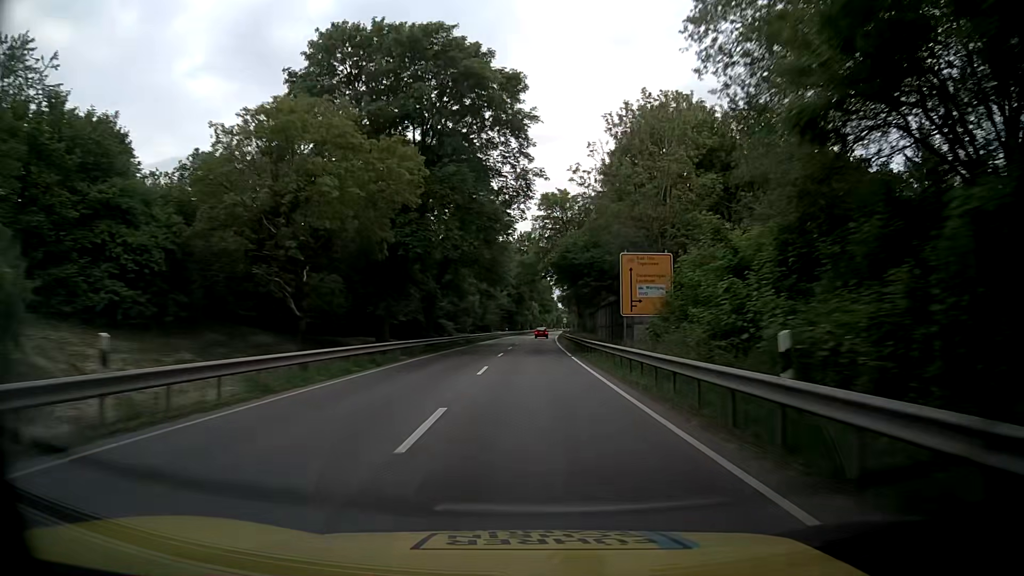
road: primary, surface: asphalt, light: Day
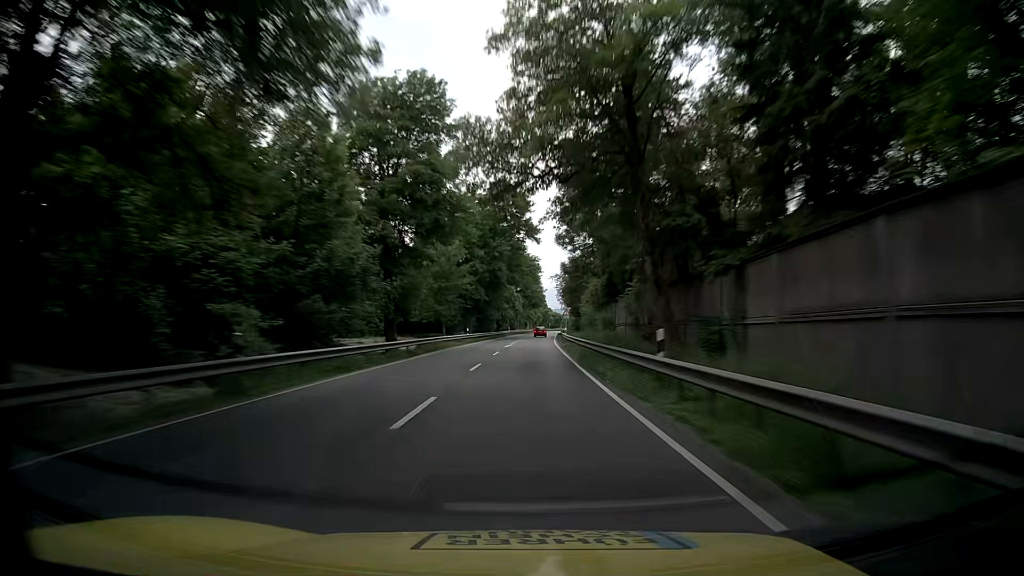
(+1.1, +46.5) m; +3°
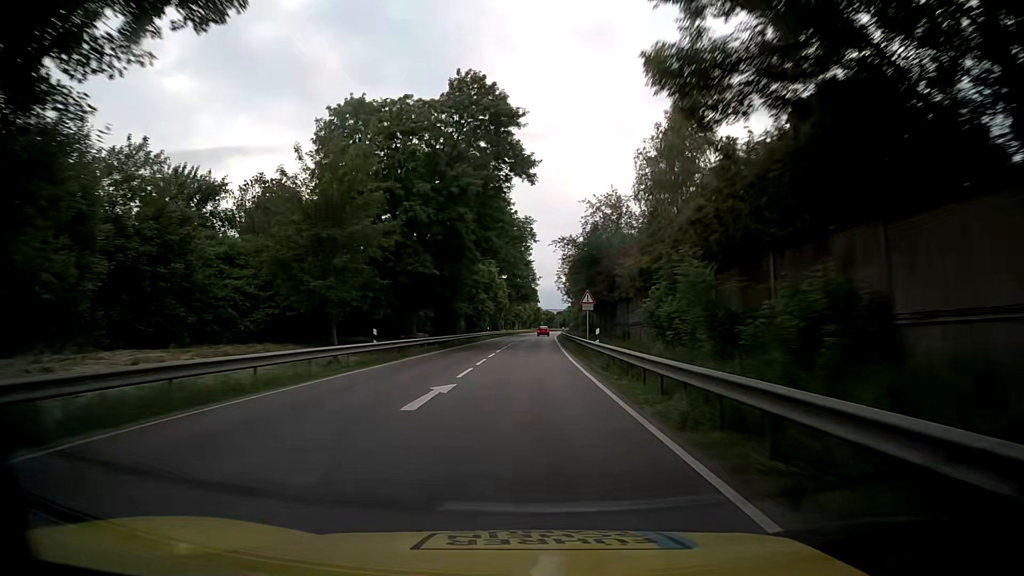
(-0.2, +34.9) m; +1°
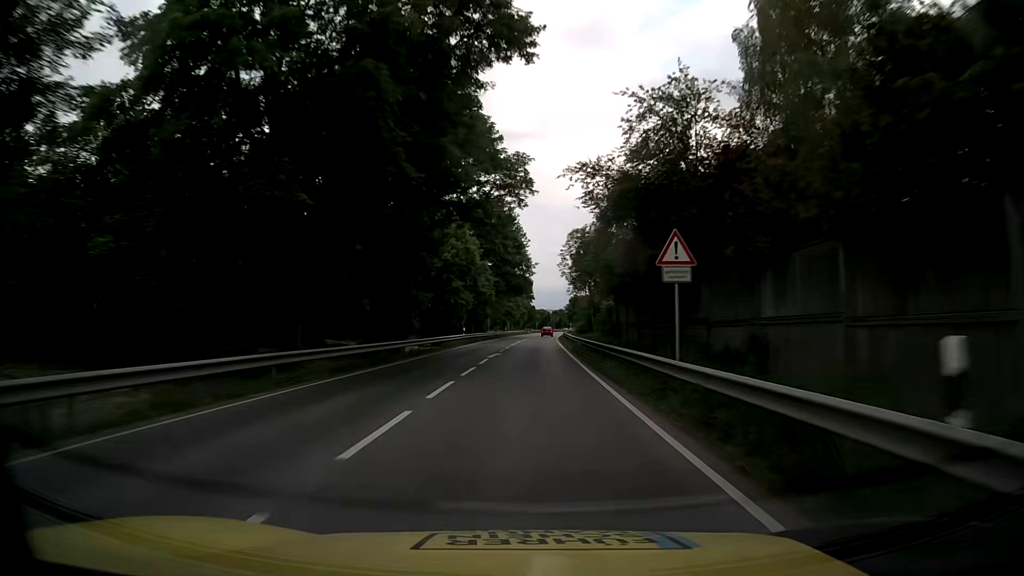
(-0.1, +23.3) m; 0°
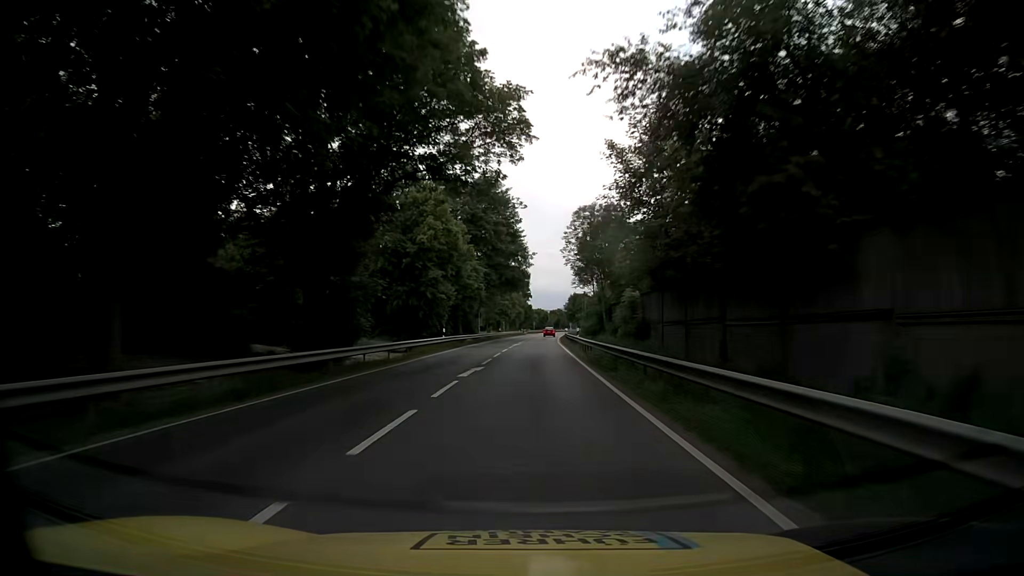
(+0.1, +11.7) m; +1°
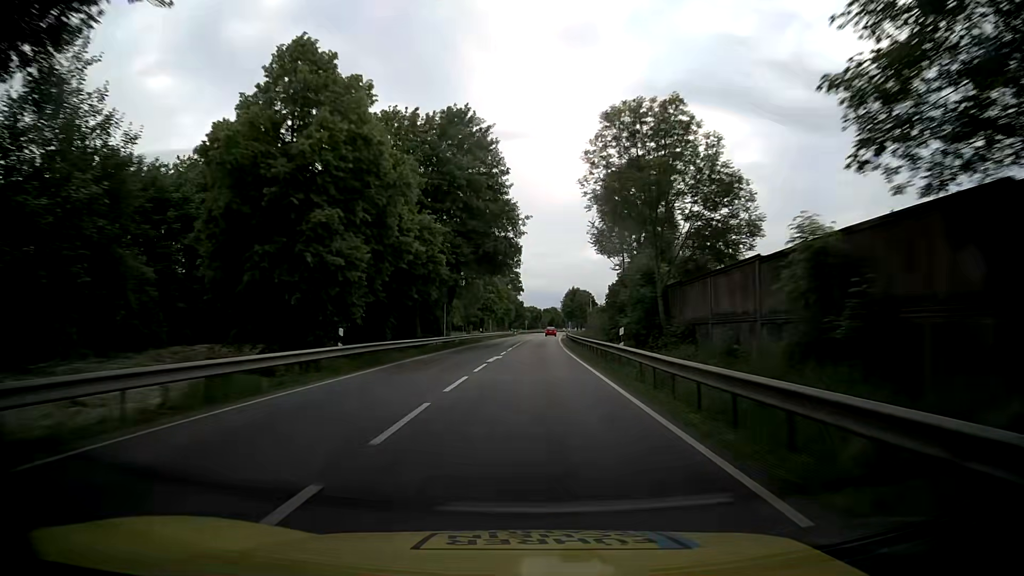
(+0.1, +23.4) m; 0°
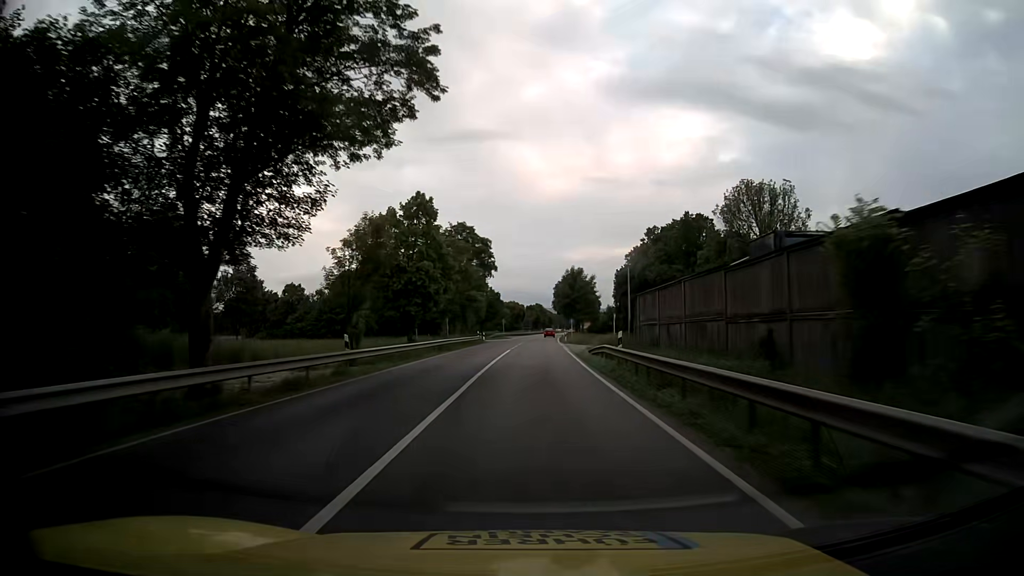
(+0.6, +47.1) m; +2°
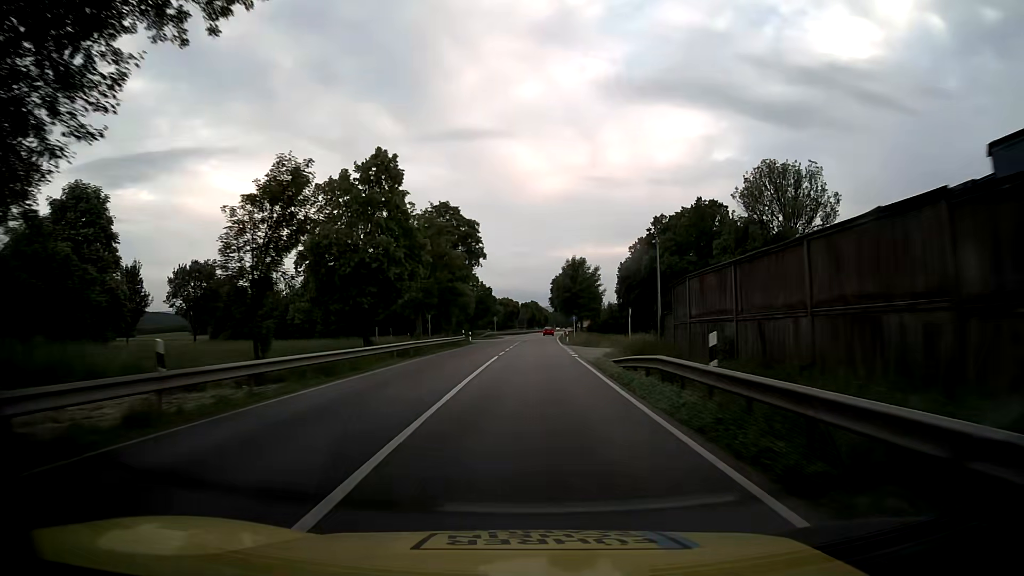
(0.0, +11.8) m; 0°
(0, +10) (0, +20) (0, +30) (0, +40) (+1, +50) (+1, +60) (+1, +70) (+2, +80) (+2, +90) (+3, +100) m
